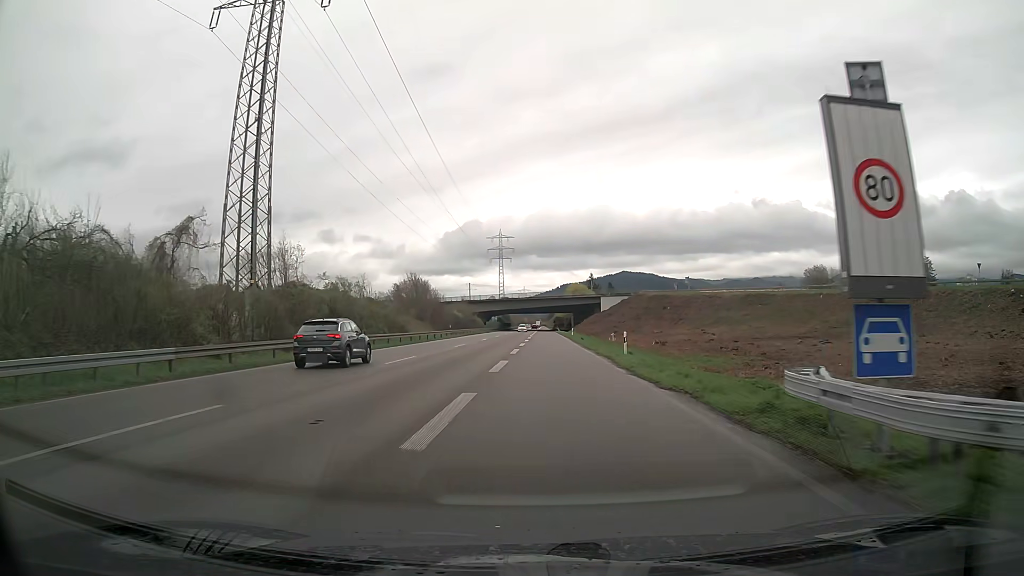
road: trunk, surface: asphalt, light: Day
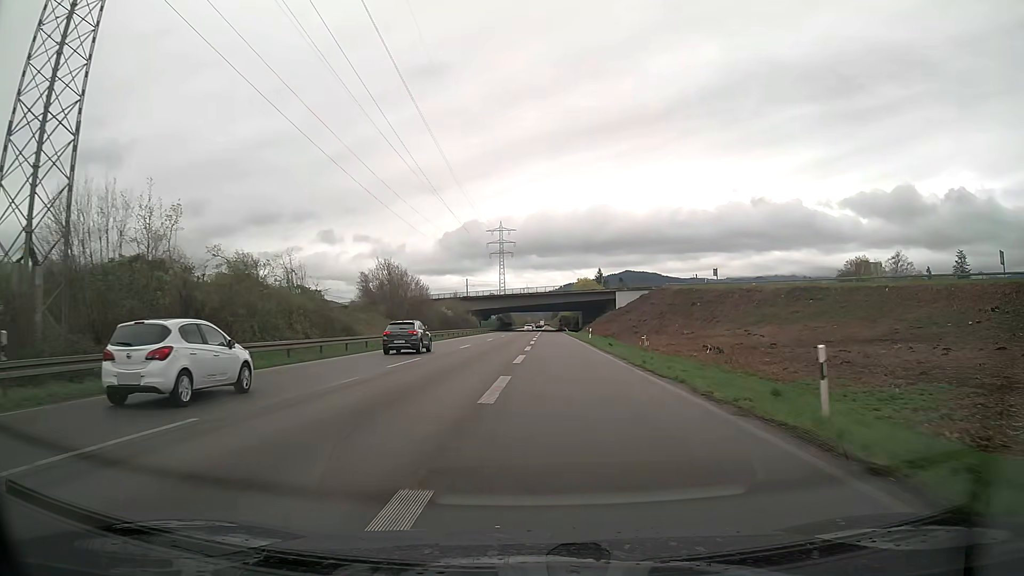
(0.0, +20.0) m; 0°
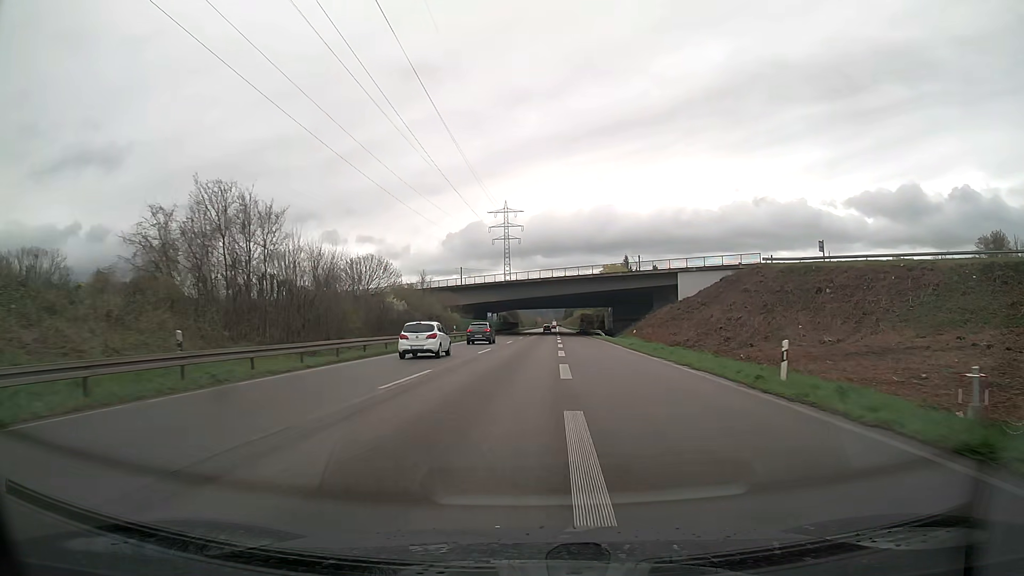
(-0.4, +43.4) m; -1°
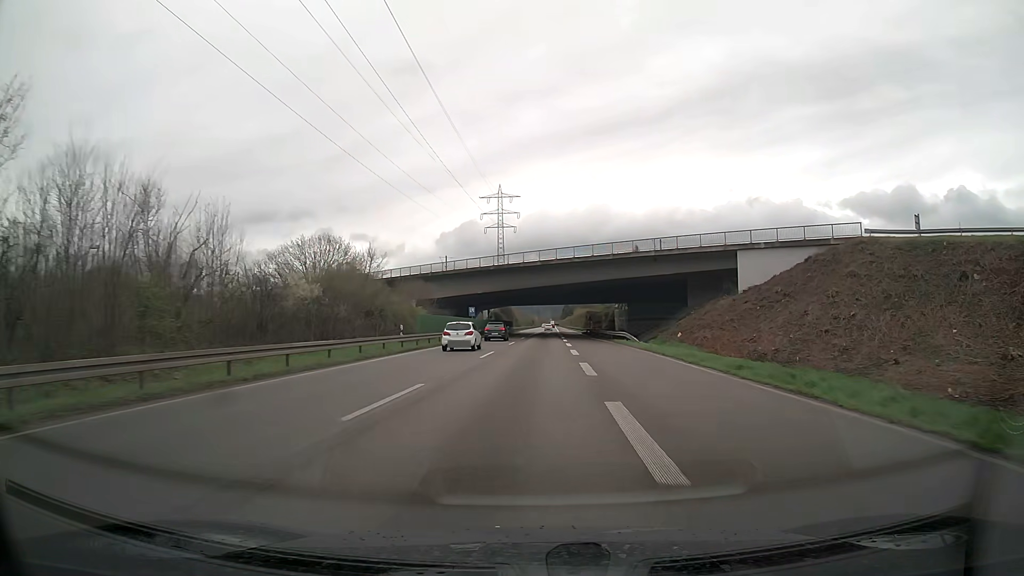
(0.0, +23.1) m; 0°
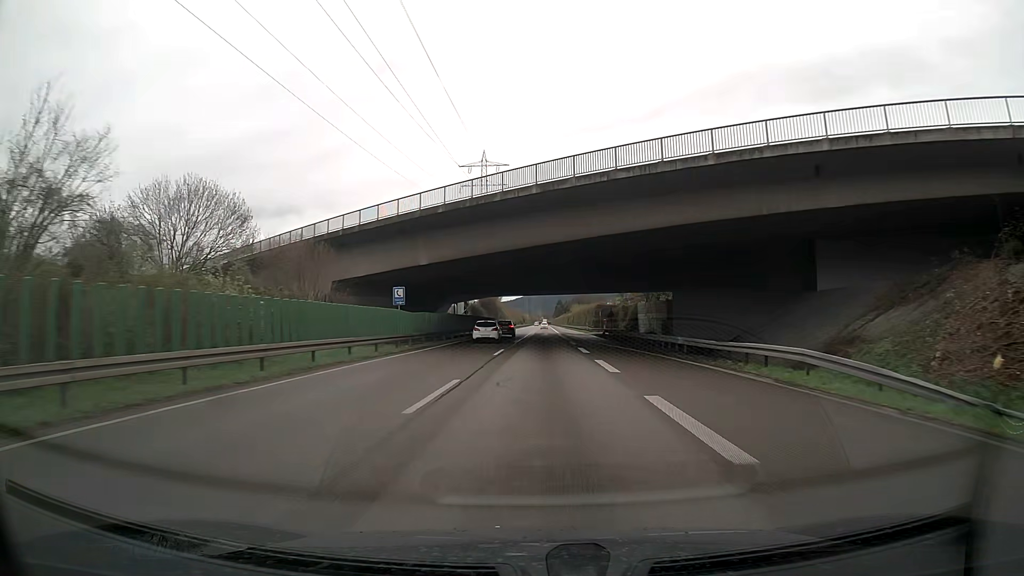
(+0.2, +35.6) m; +1°
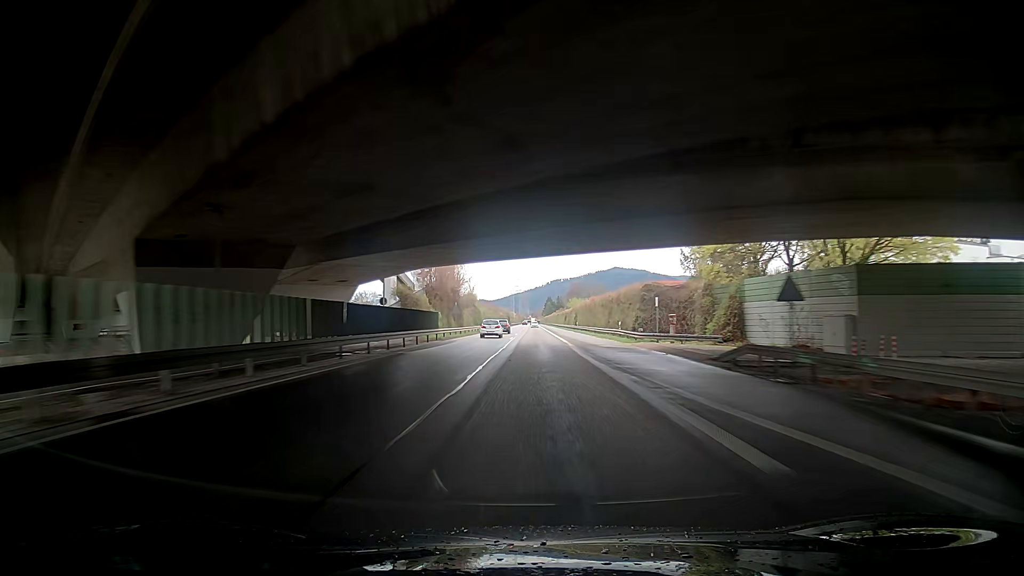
(+0.1, +48.9) m; 0°
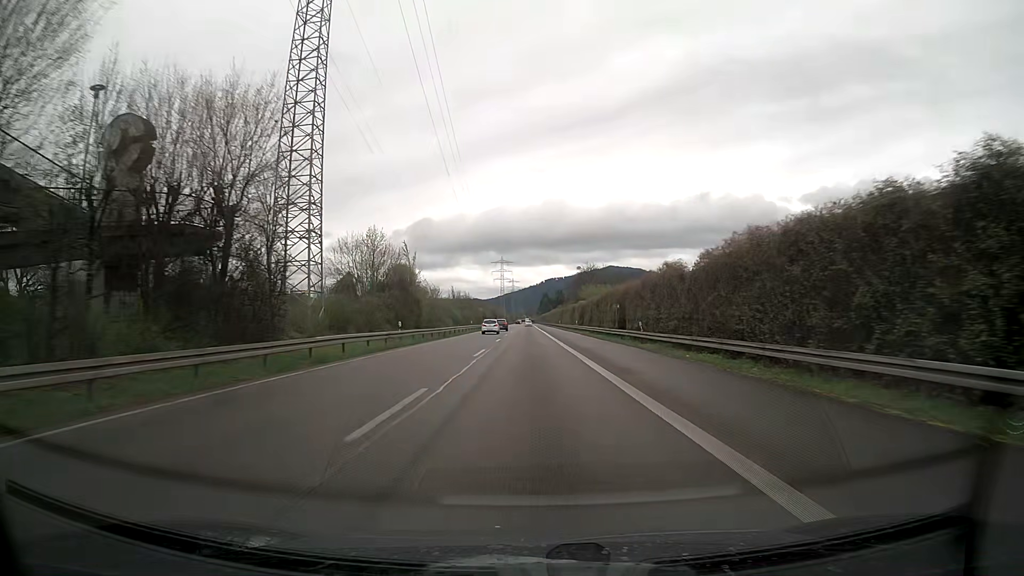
(-1.1, +62.2) m; +2°
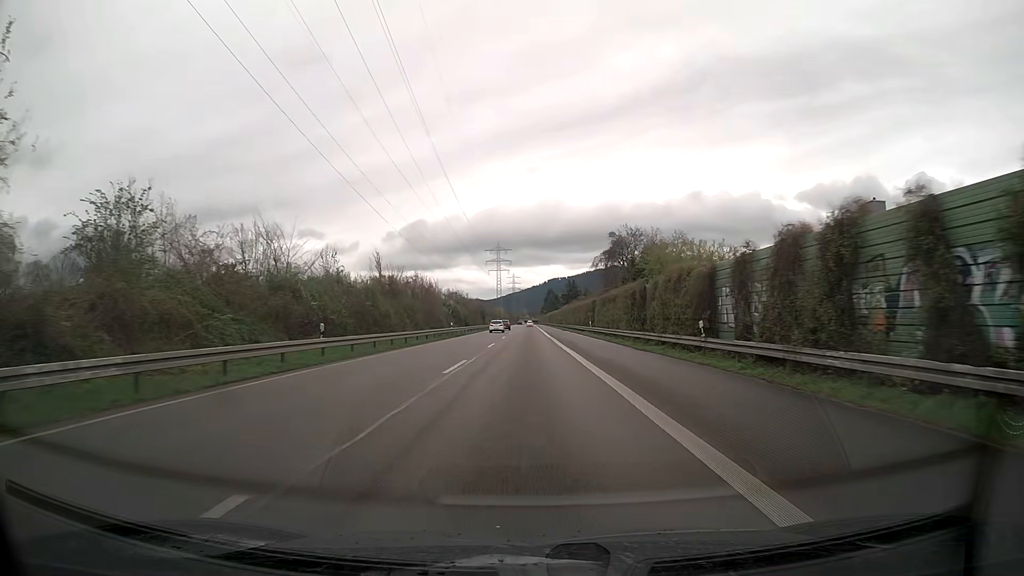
(-0.1, +62.6) m; -1°
(0, +10) (0, +20) (0, +30) (0, +40) (0, +50) (0, +60) (0, +70) (0, +80) (0, +90) (0, +100) m
